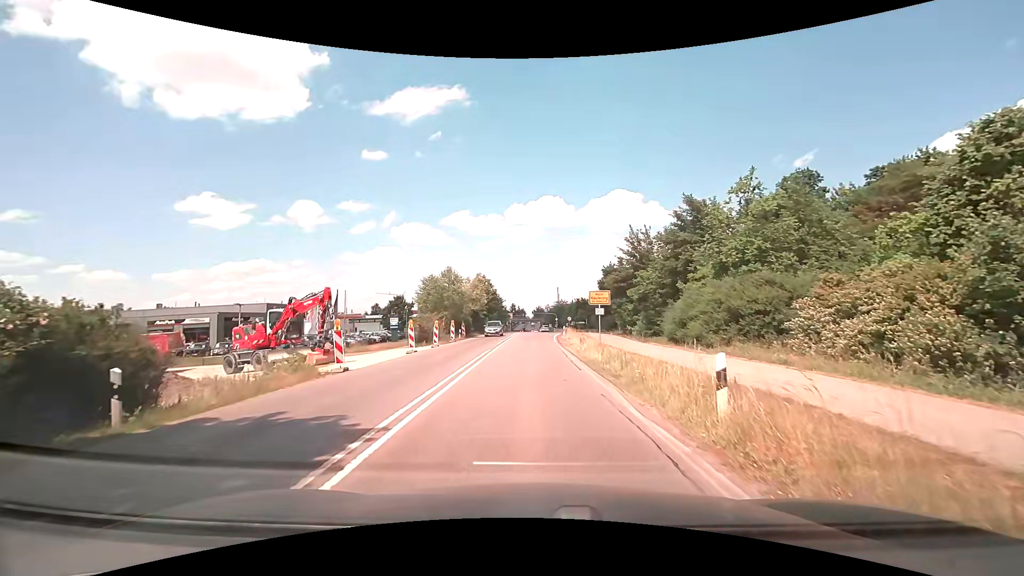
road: secondary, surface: asphalt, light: Day
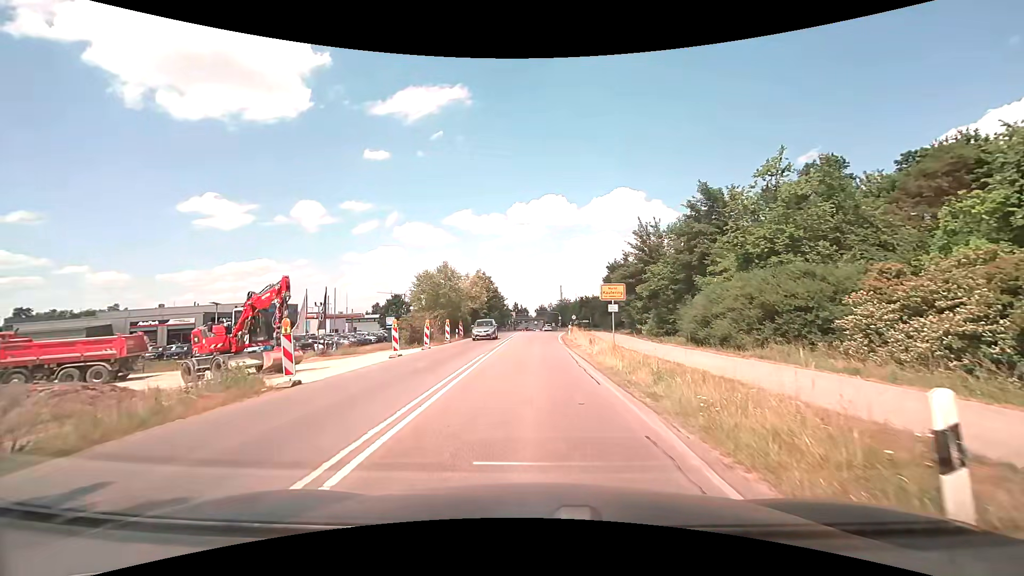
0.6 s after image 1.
(0.0, +3.6) m; 0°
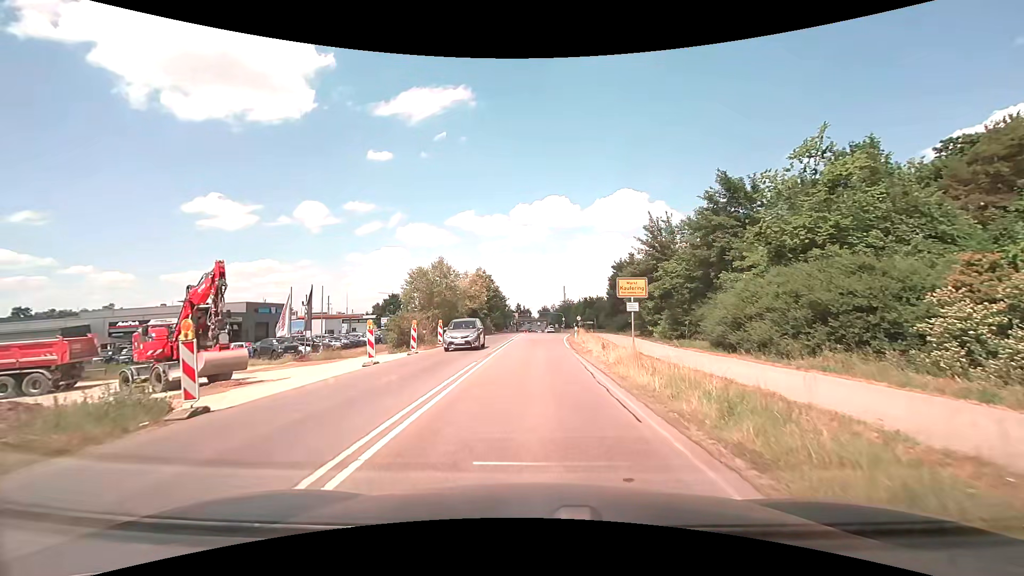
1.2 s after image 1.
(0.0, +3.8) m; 0°
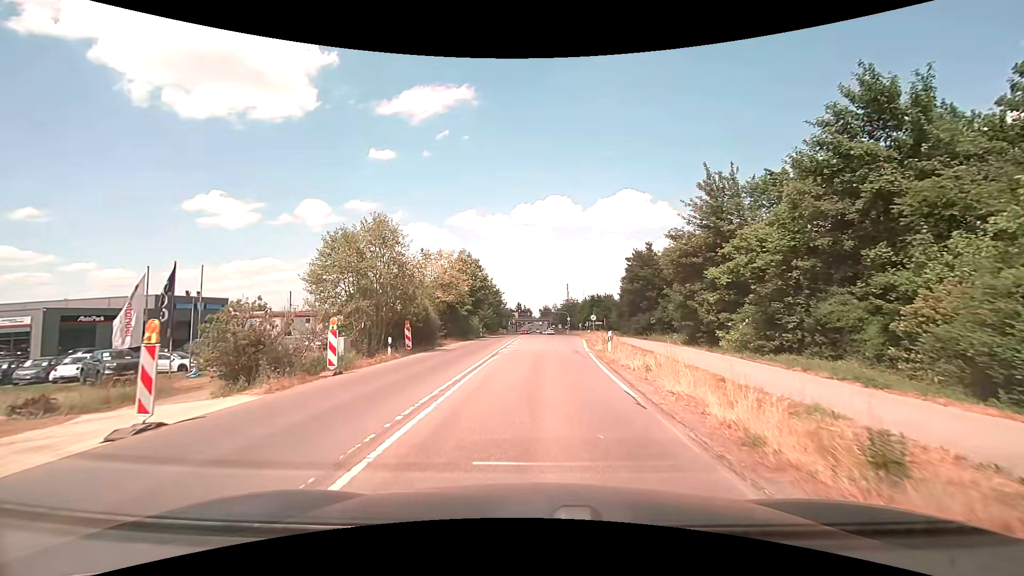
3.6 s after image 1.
(-0.1, +17.3) m; 0°
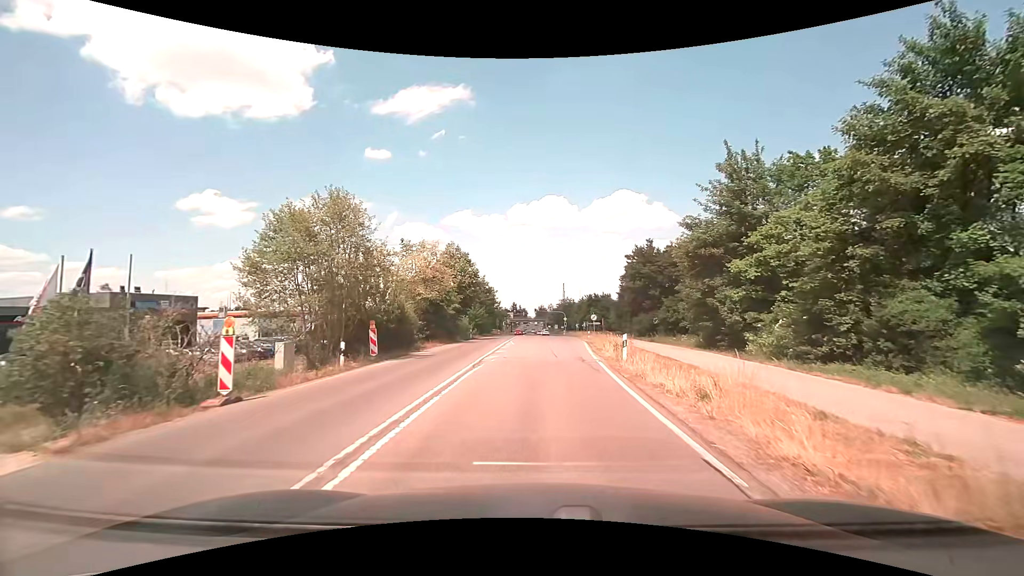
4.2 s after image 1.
(0.0, +4.9) m; 0°
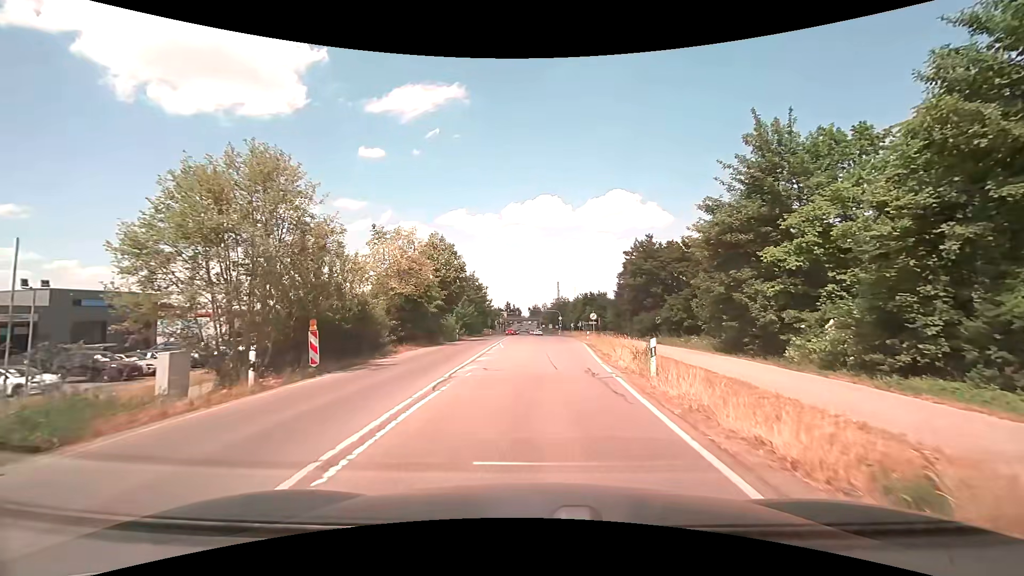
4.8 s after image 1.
(0.0, +5.1) m; +1°
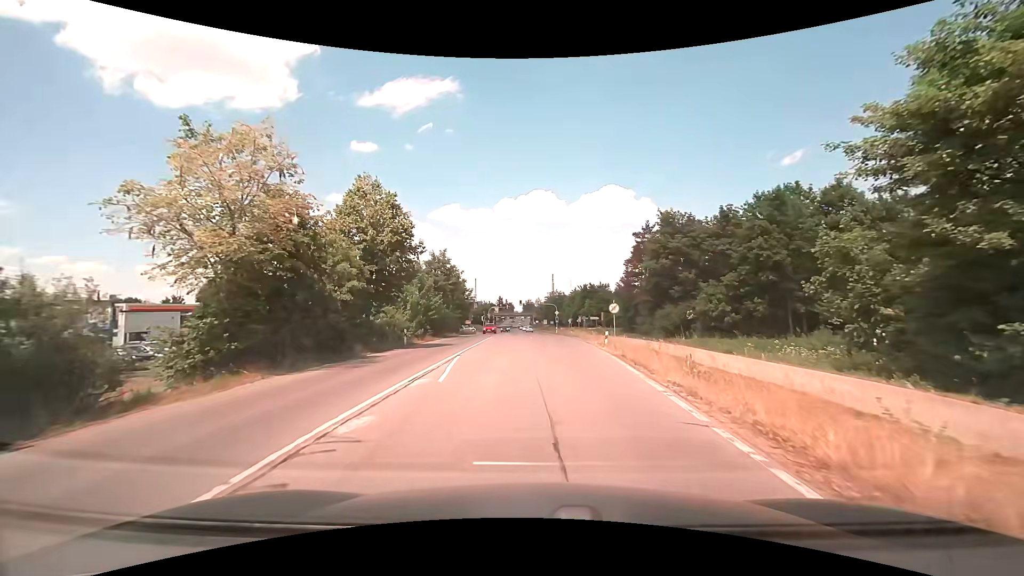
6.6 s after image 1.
(+0.1, +16.3) m; 0°
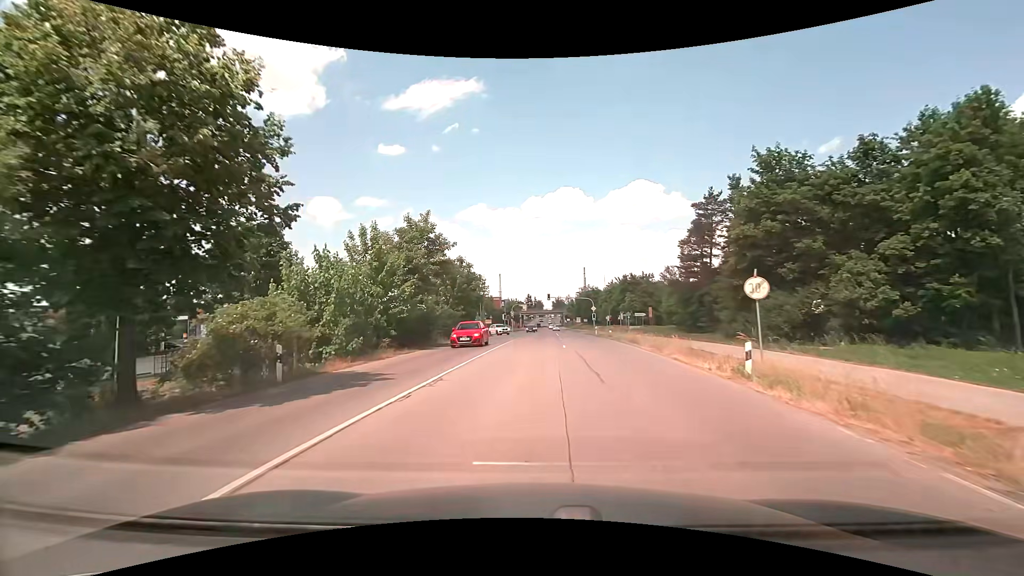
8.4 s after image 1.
(-0.1, +17.1) m; -3°
